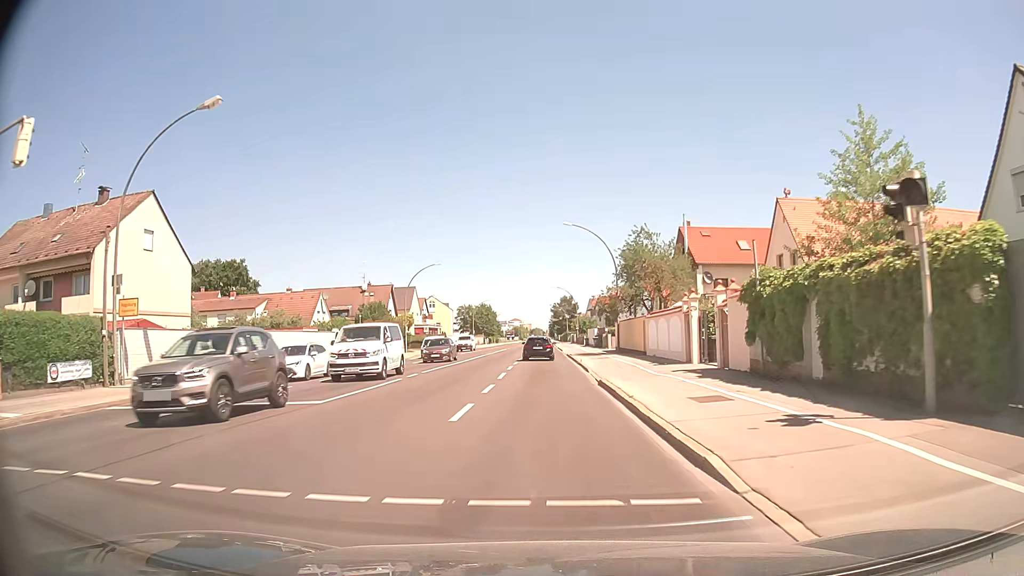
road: secondary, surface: asphalt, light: Day
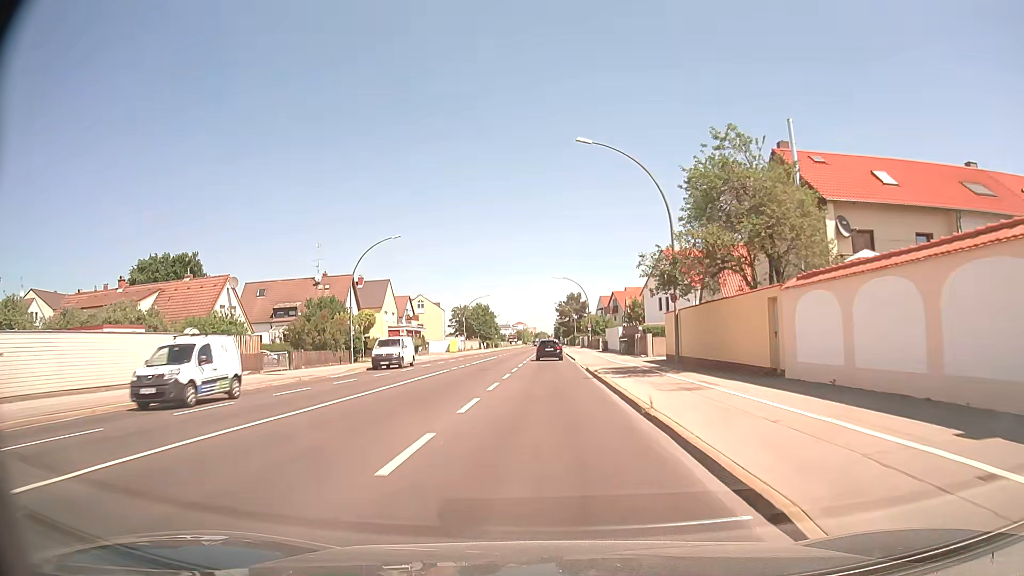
(+0.1, +22.7) m; 0°
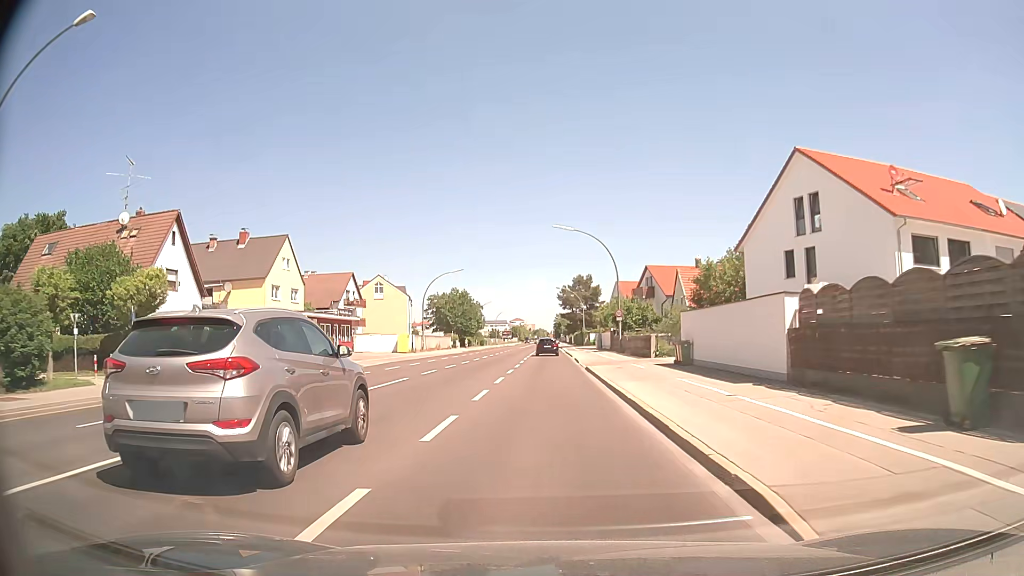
(0.0, +39.9) m; 0°
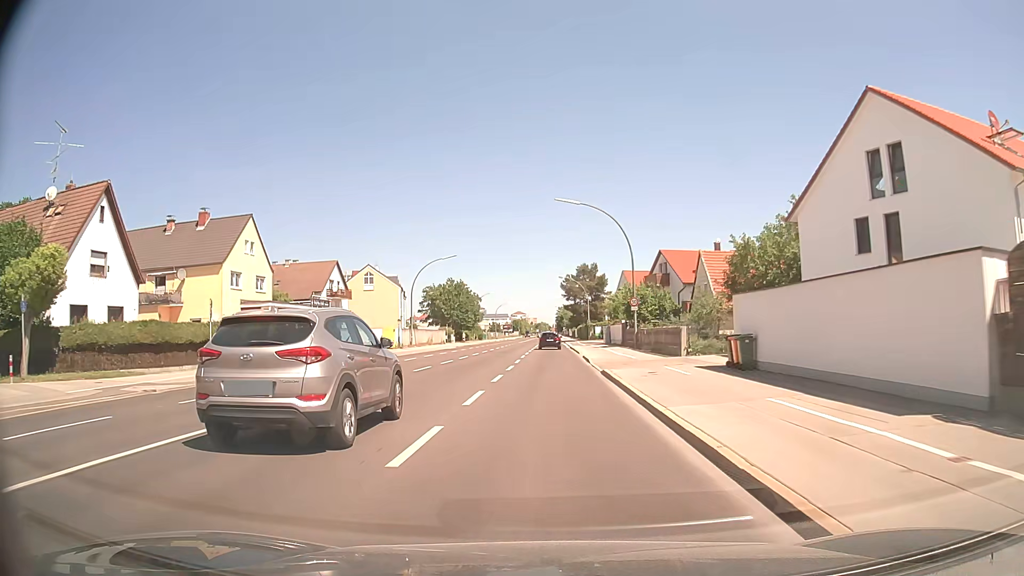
(0.0, +8.1) m; 0°
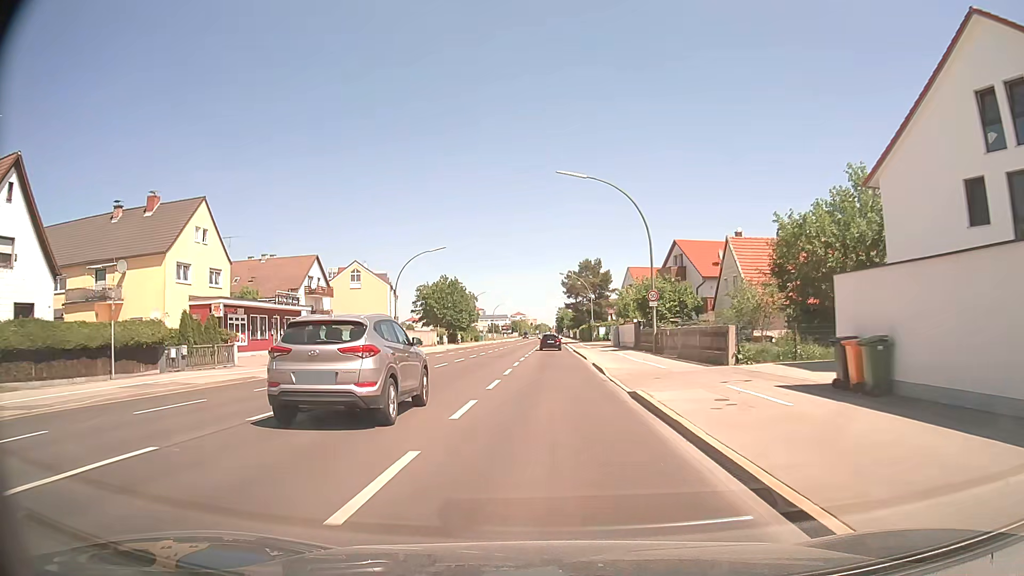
(0.0, +7.9) m; 0°
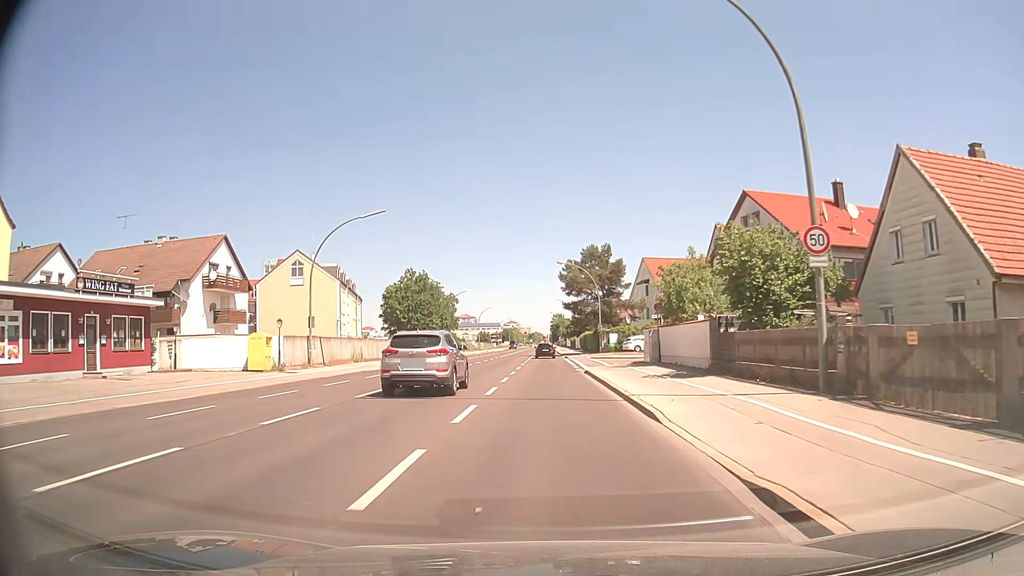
(+0.1, +23.4) m; 0°
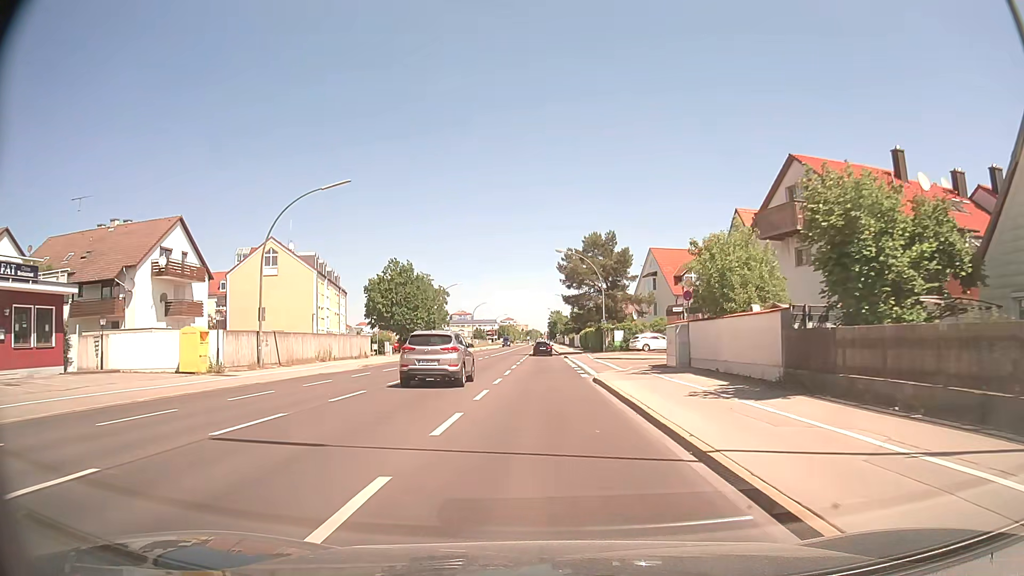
(+0.1, +7.8) m; +1°
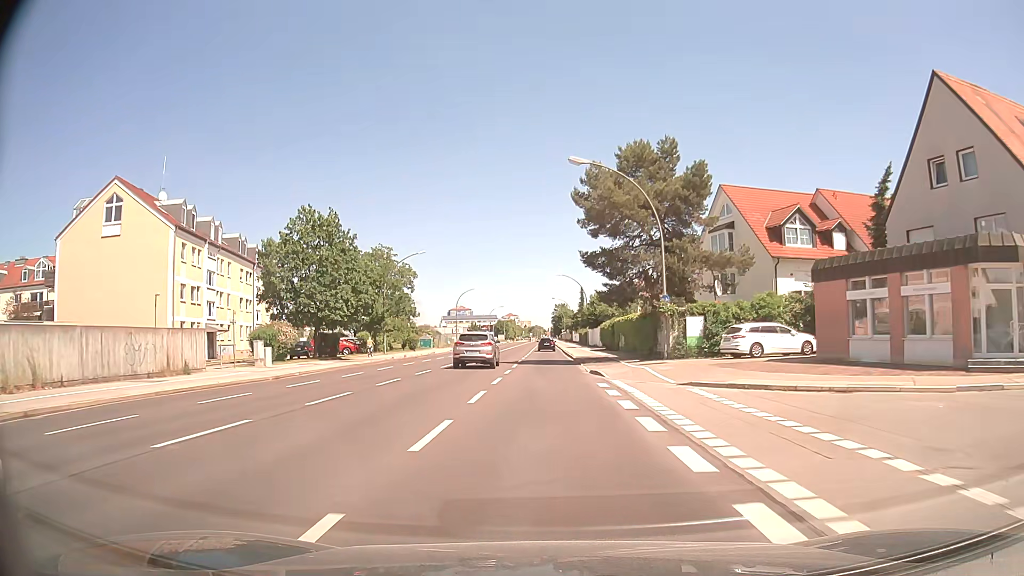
(-0.1, +31.8) m; -1°
(0, +10) (0, +20) (0, +30) (0, +40) (0, +50) (0, +60) (0, +70) (0, +80) (0, +90) (0, +100) m
